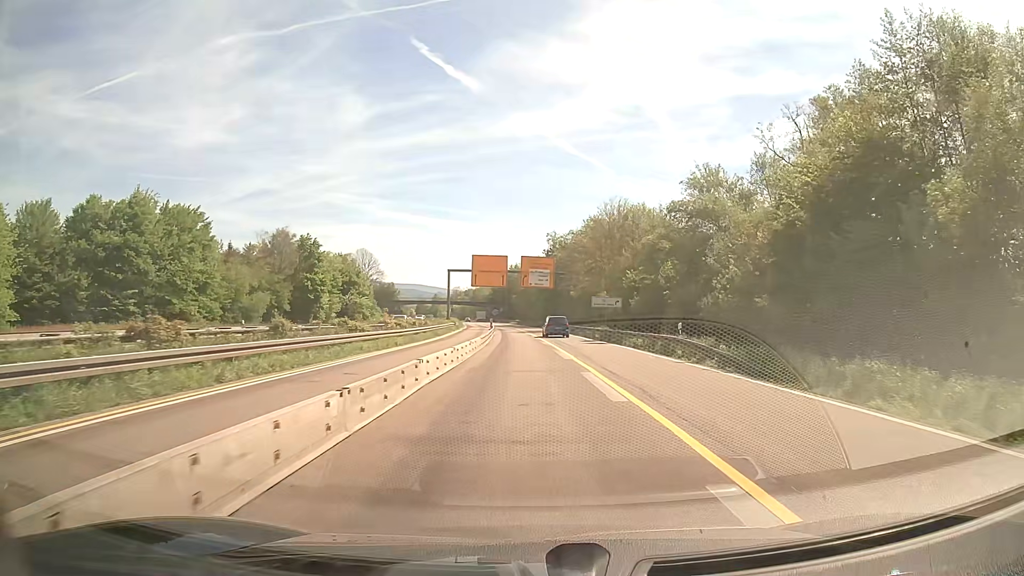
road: trunk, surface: asphalt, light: Day
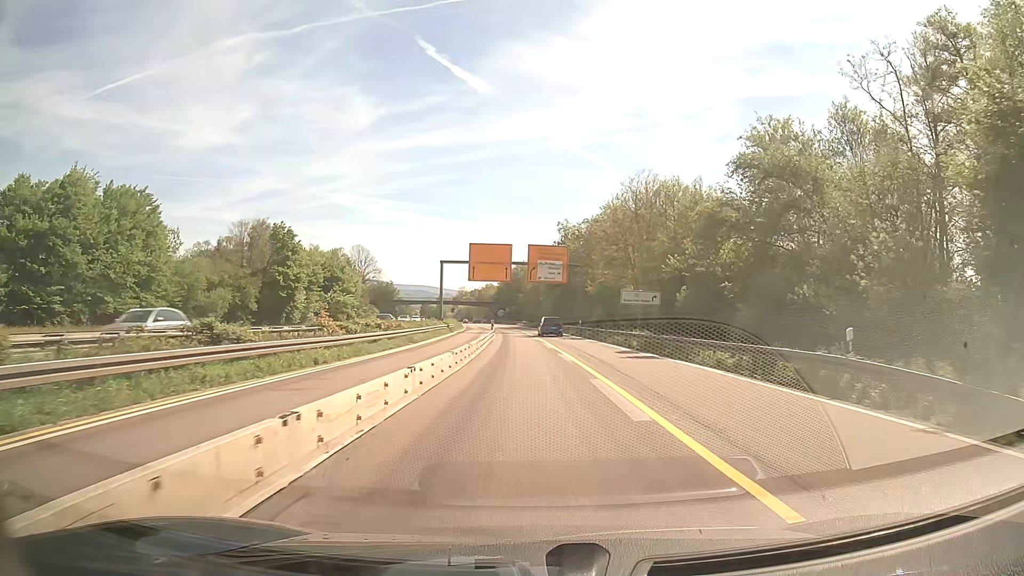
(-0.1, +14.3) m; -1°
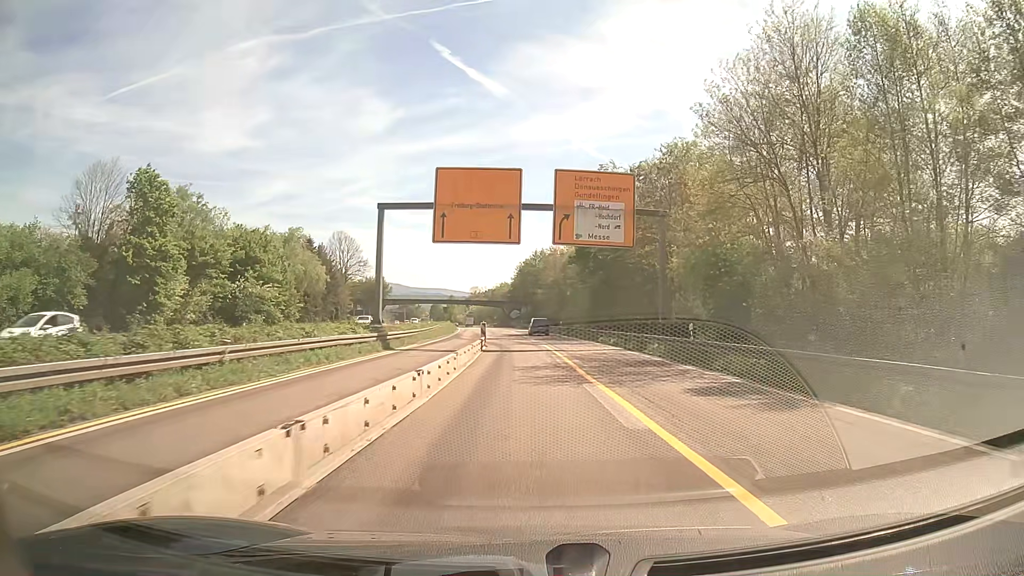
(-0.6, +36.8) m; -2°
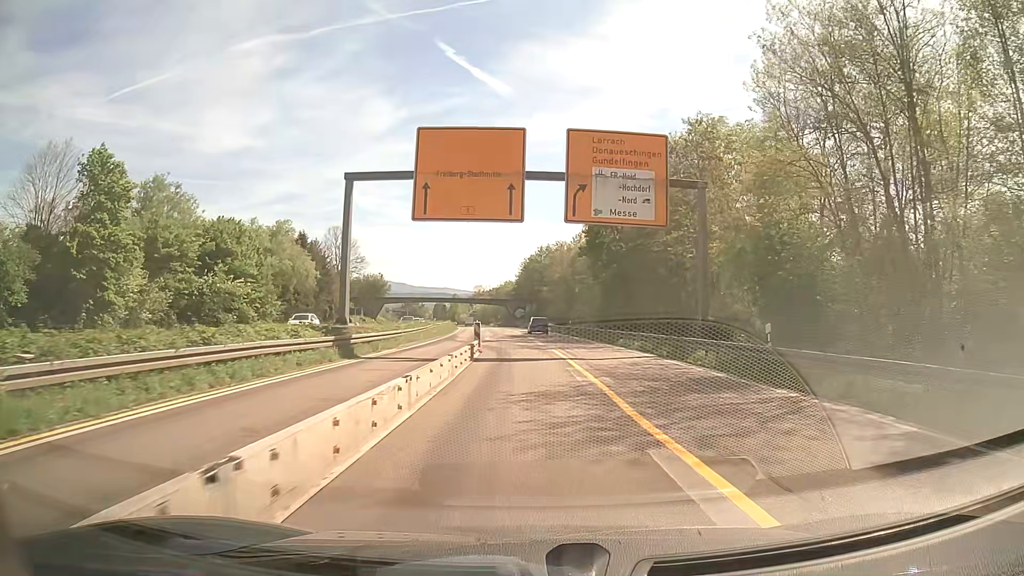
(0.0, +7.5) m; -1°
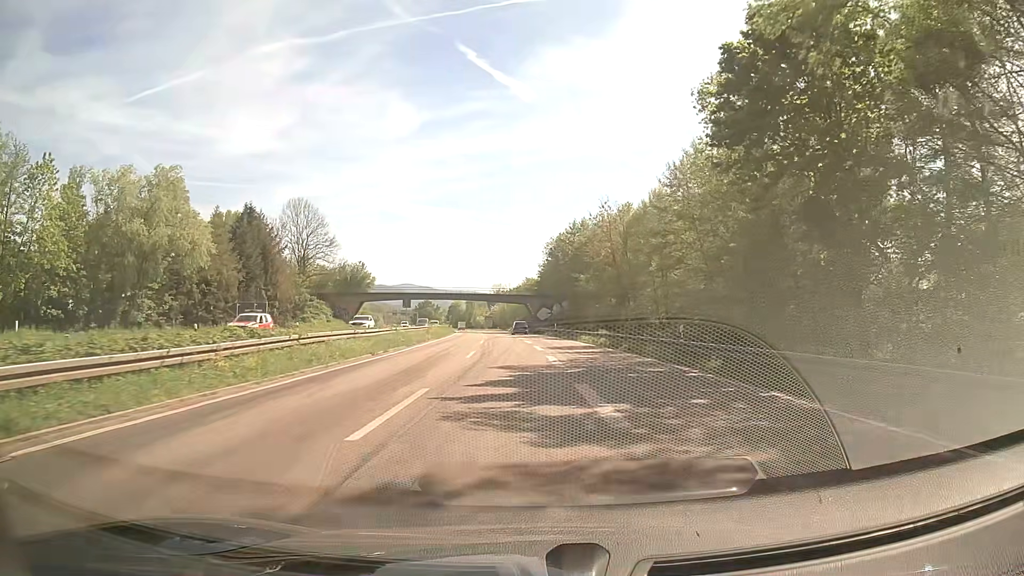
(-0.6, +40.4) m; -2°
(0, +10) (0, +20) (-1, +30) (-1, +40) (-2, +50) (-2, +60) (-3, +70) (-4, +80) (-5, +90) (-5, +100) m
